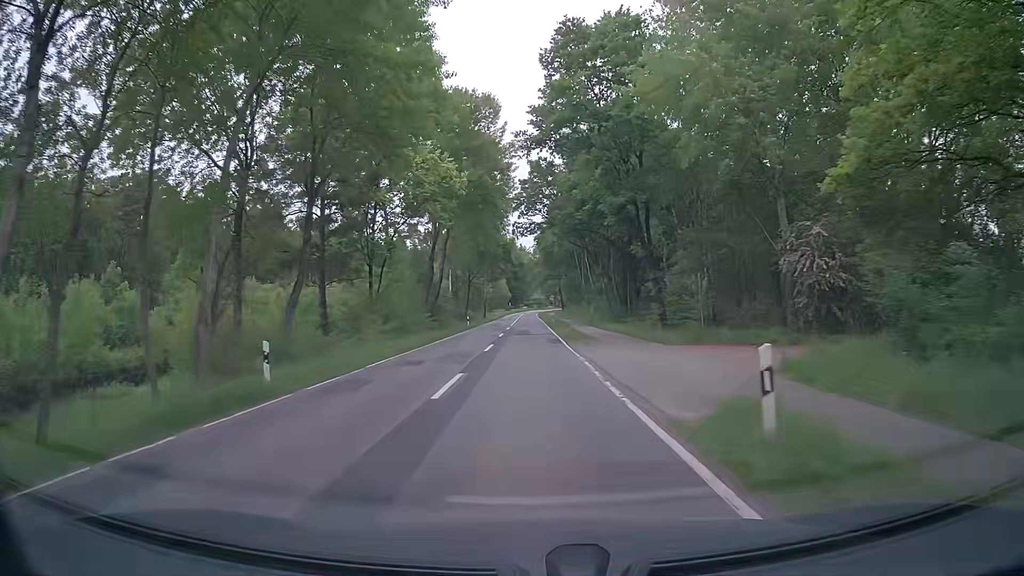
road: tertiary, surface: asphalt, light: Day
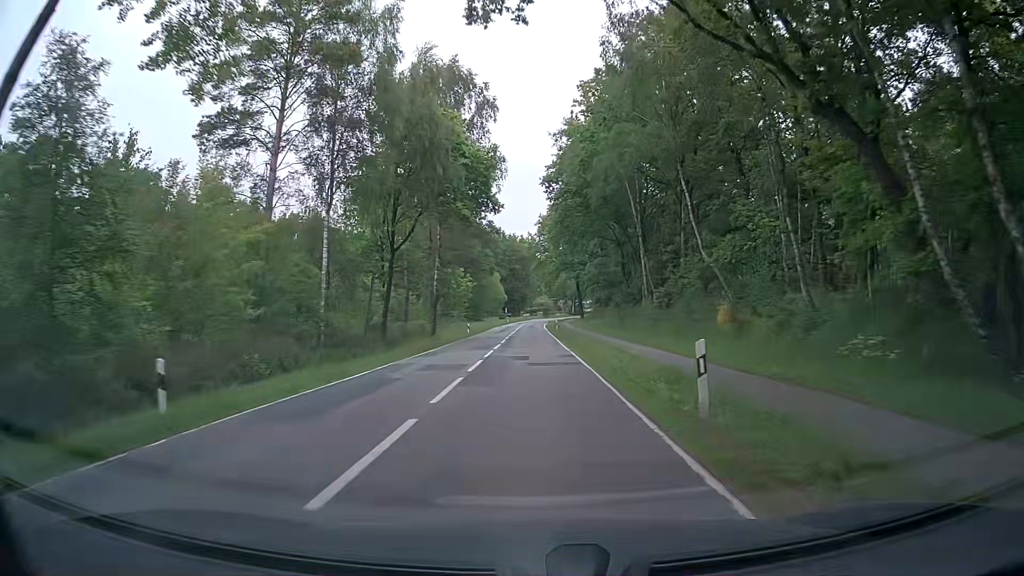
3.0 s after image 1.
(+0.1, +52.1) m; 0°
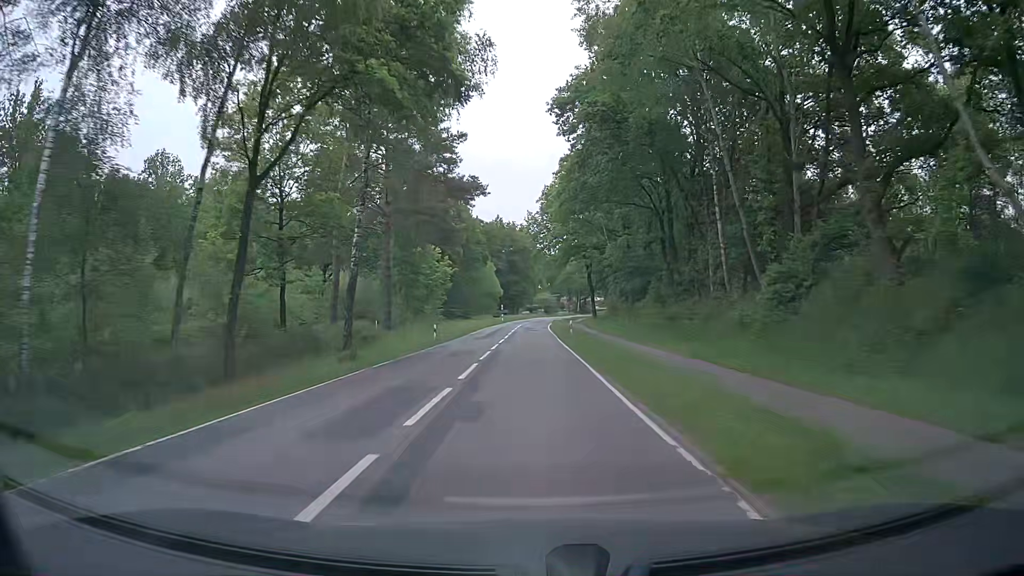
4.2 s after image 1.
(0.0, +20.5) m; 0°
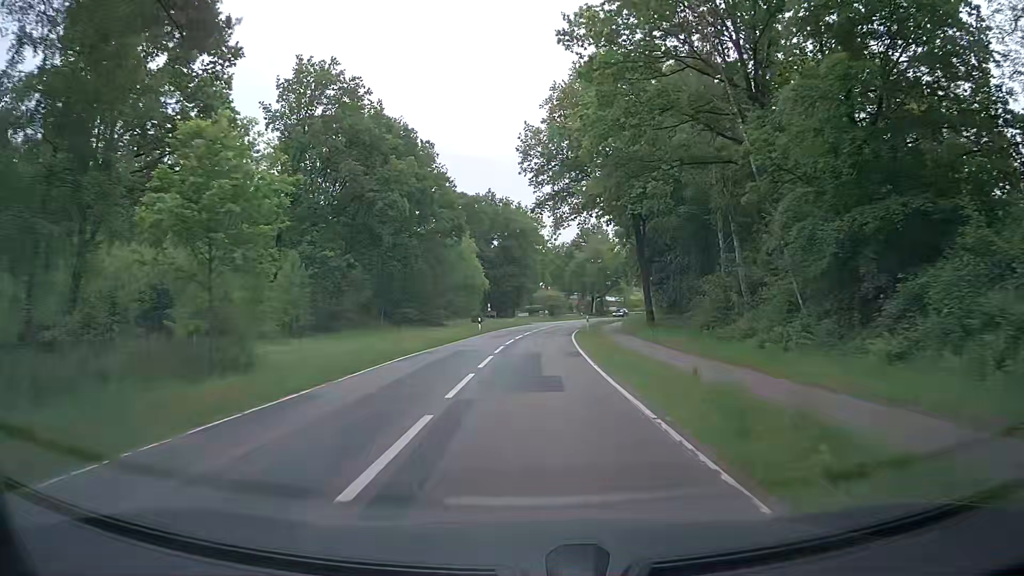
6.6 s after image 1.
(0.0, +39.8) m; +1°
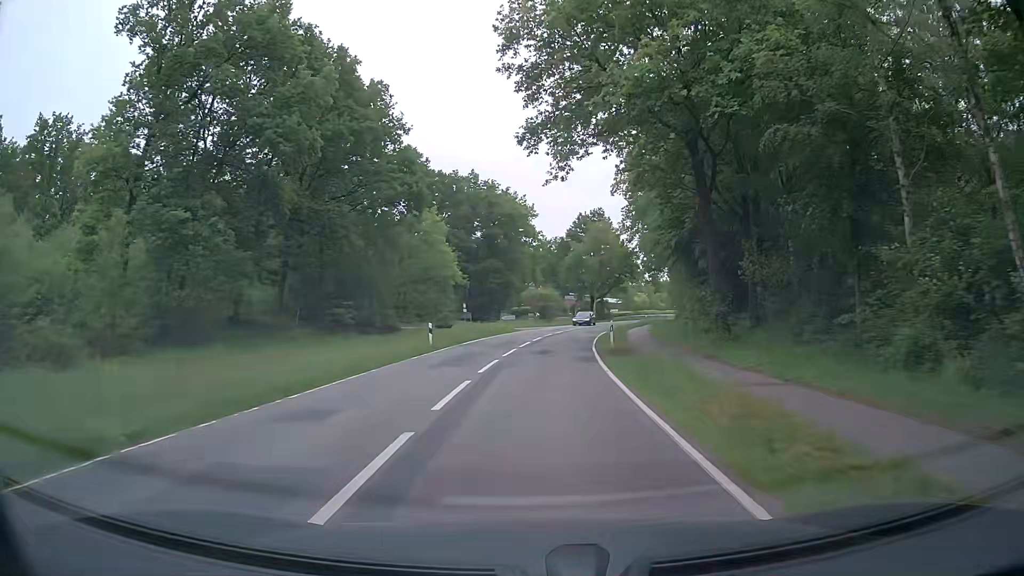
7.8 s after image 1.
(-0.1, +19.6) m; 0°
(0, +10) (+1, +20) (+1, +30) (+3, +40) (+4, +50) (+6, +60) (+8, +69) (+11, +79) (+14, +88) (+18, +98) m
